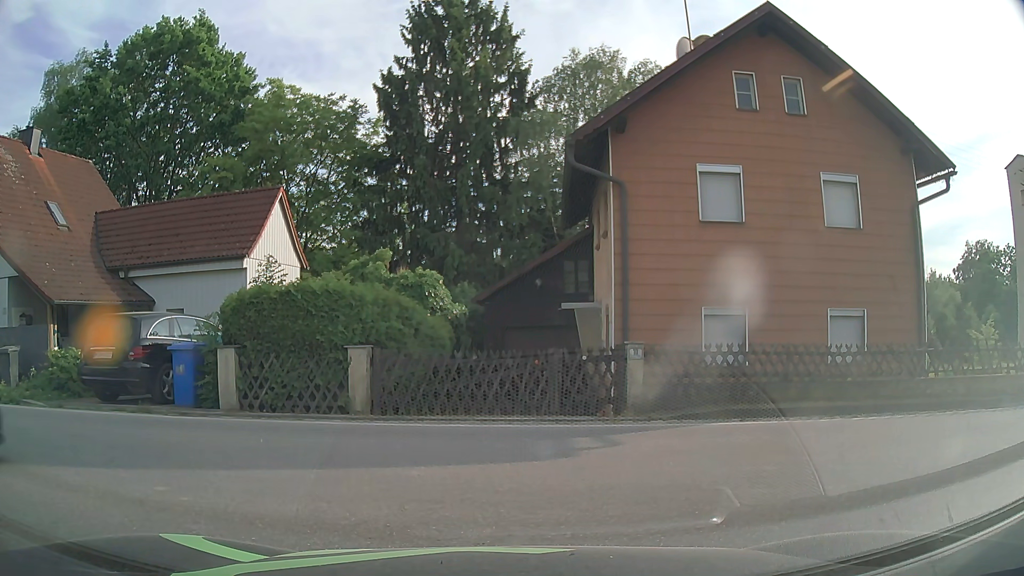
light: Day
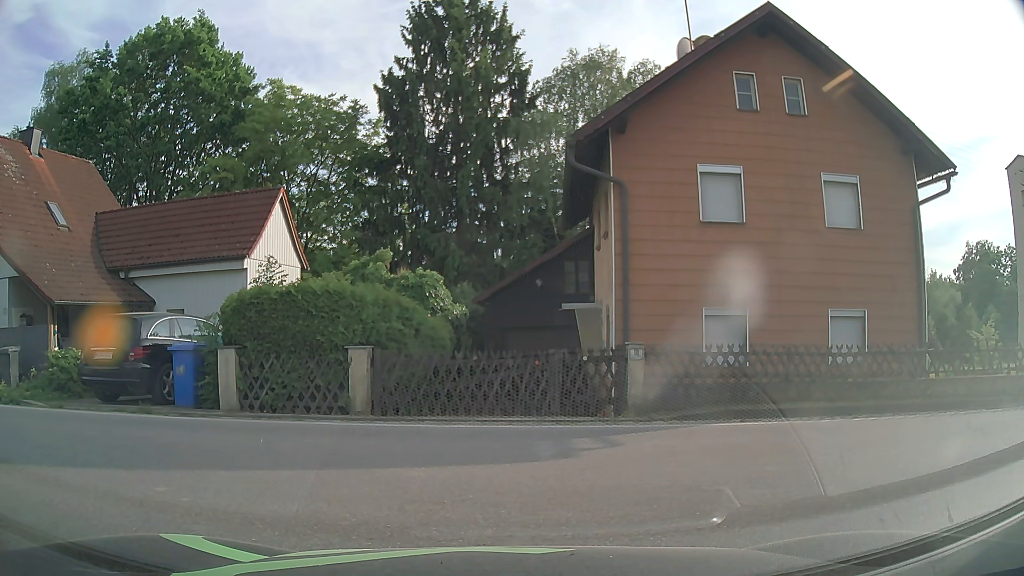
(0.0, 0.0) m; 0°
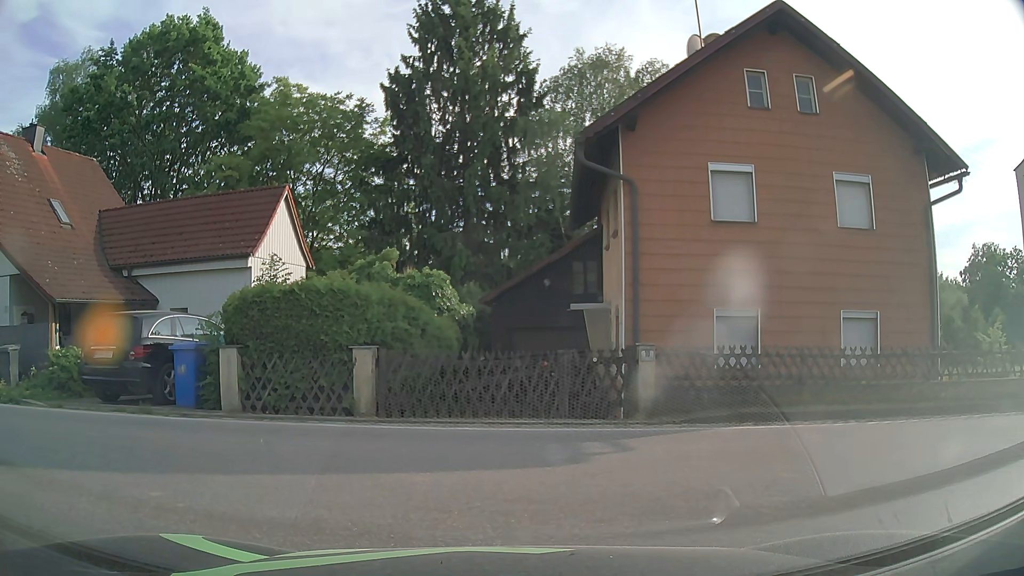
(0.0, +0.2) m; 0°
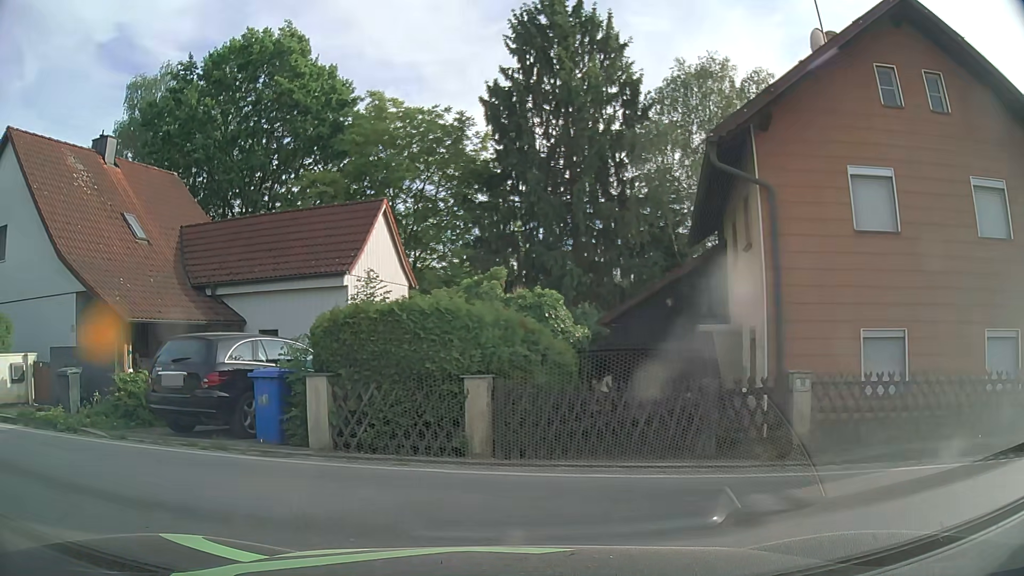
(-0.1, +1.6) m; -8°
